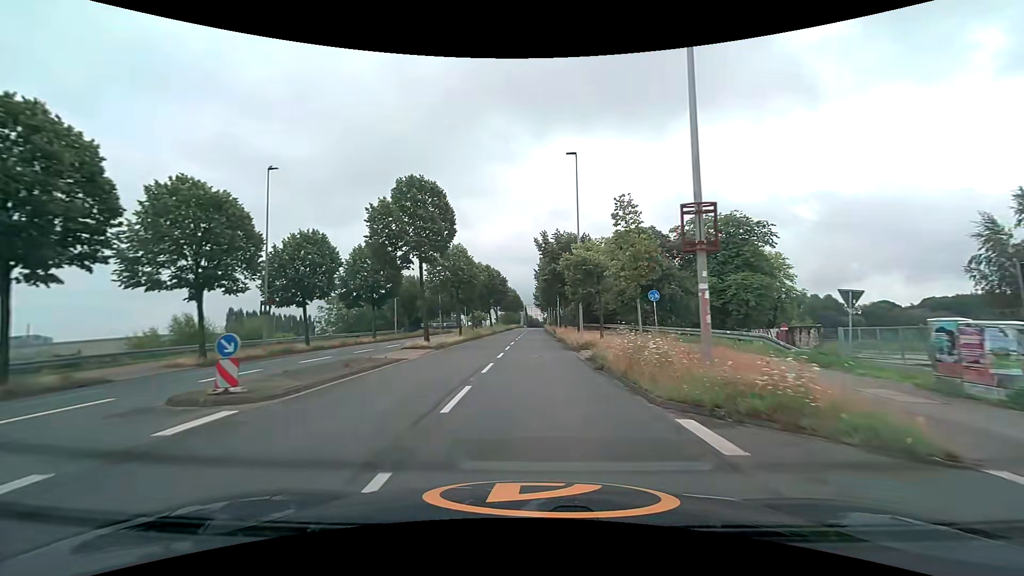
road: secondary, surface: asphalt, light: Day
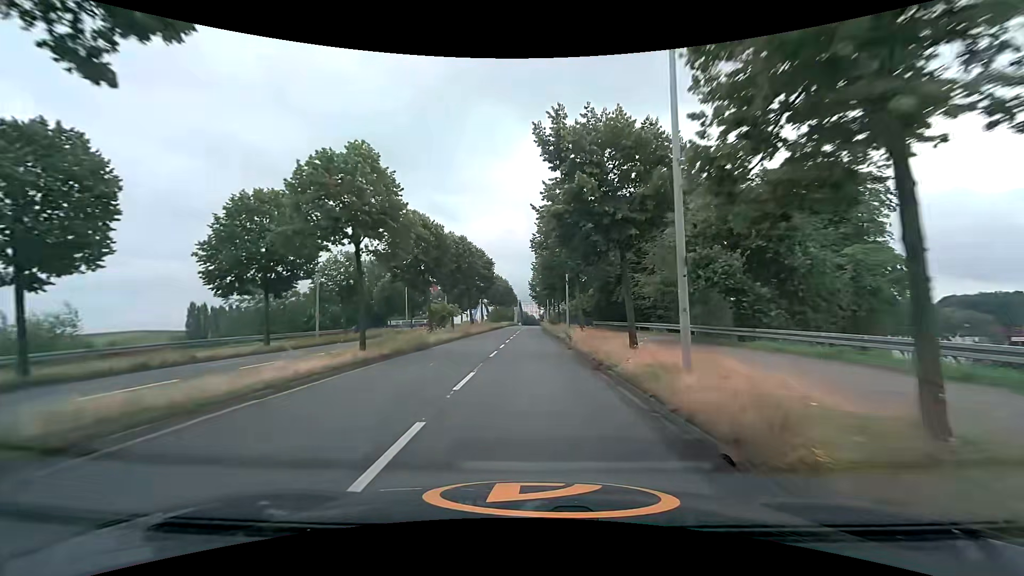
(+0.1, +21.7) m; +1°
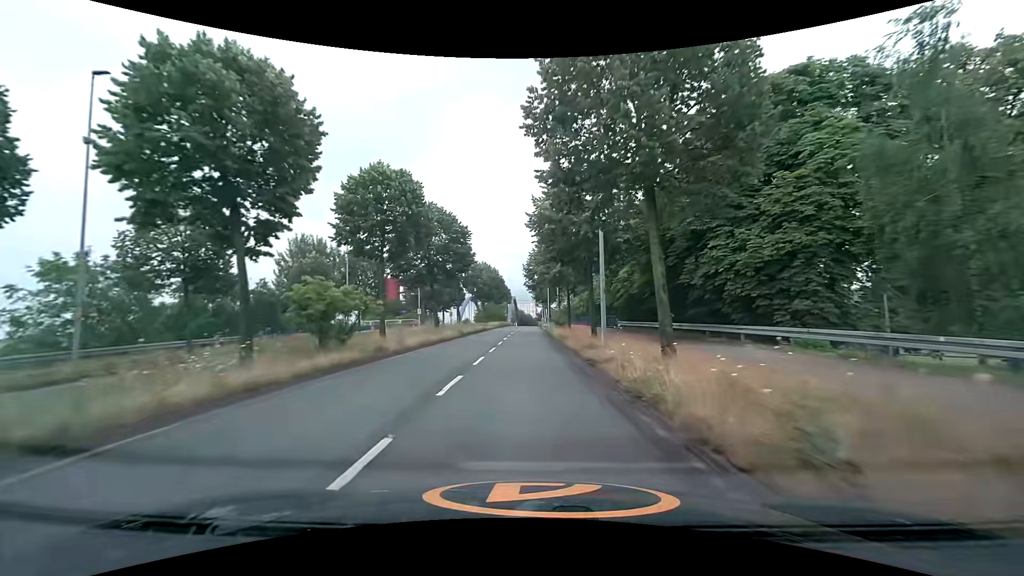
(-0.1, +21.2) m; -1°
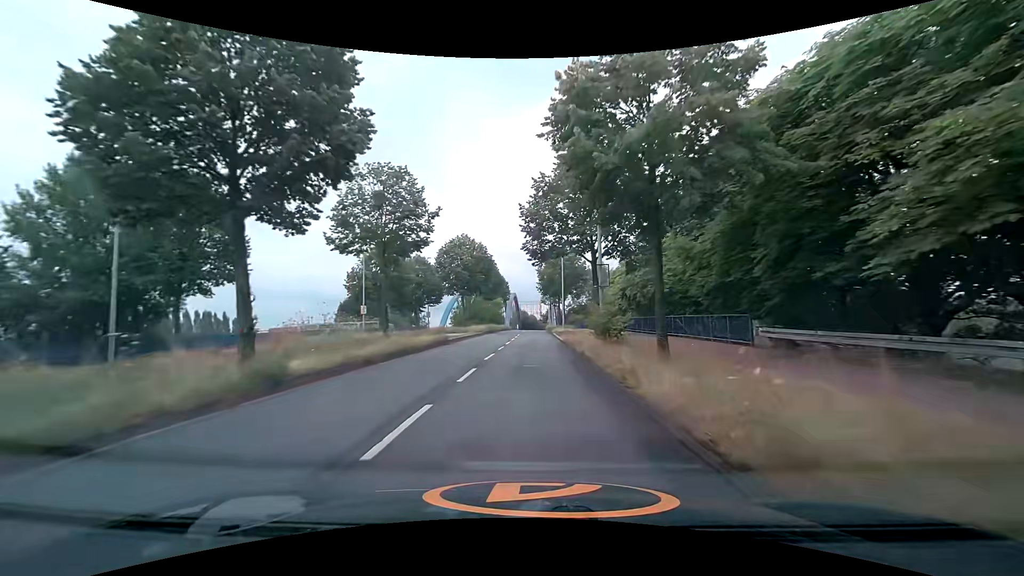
(+0.1, +27.8) m; +1°
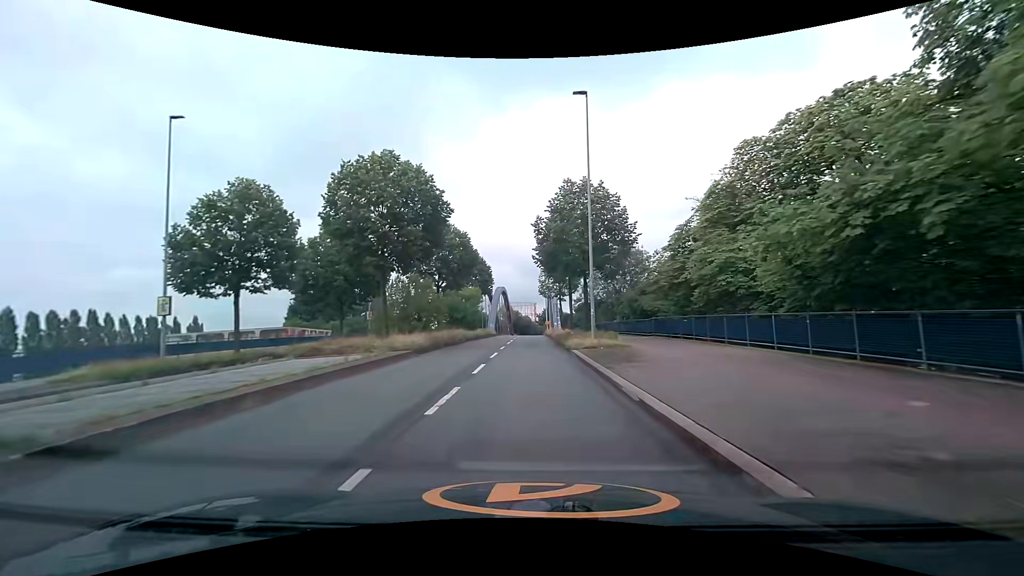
(-0.3, +27.2) m; 0°
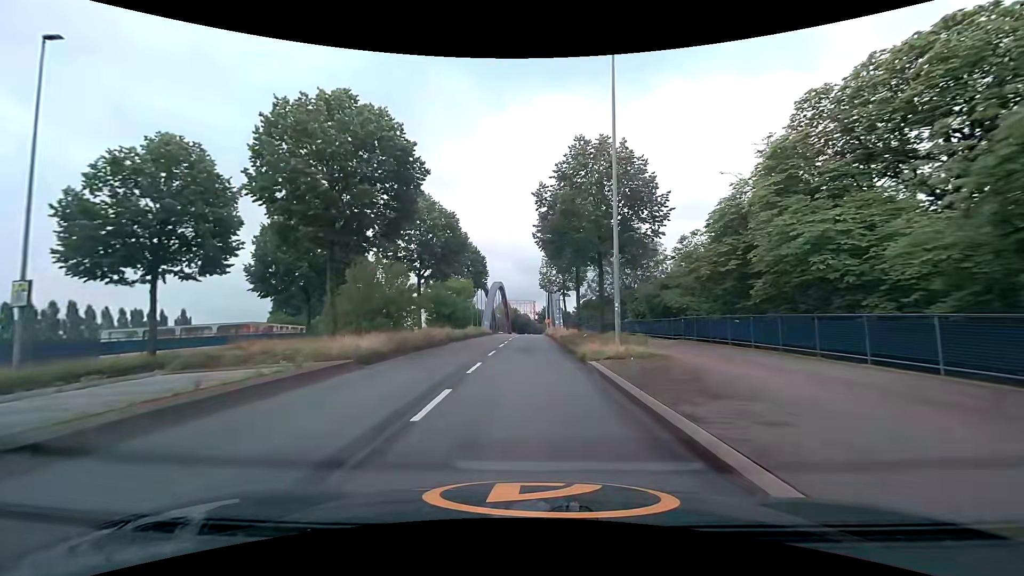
(0.0, +6.7) m; 0°
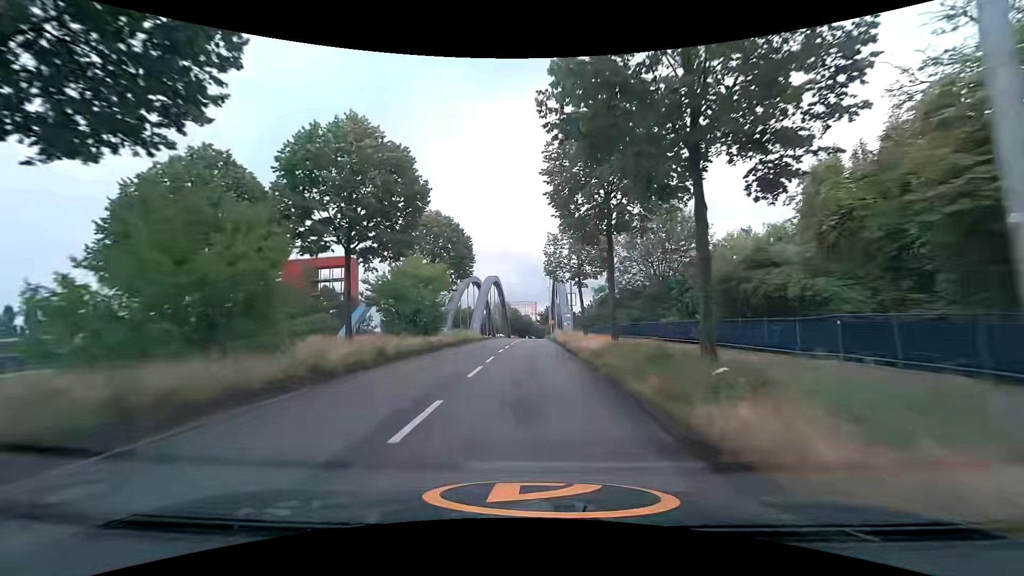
(0.0, +13.5) m; 0°
(0, +10) (0, +20) (0, +30) (0, +40) (0, +50) (0, +60) (0, +70) (0, +80) (0, +90) (0, +100) m
